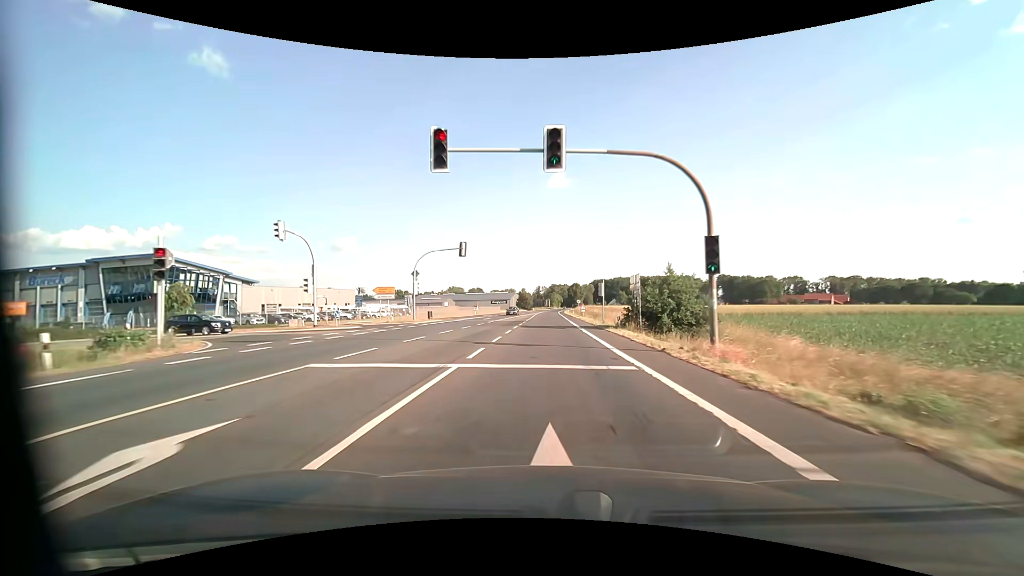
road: primary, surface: asphalt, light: Day
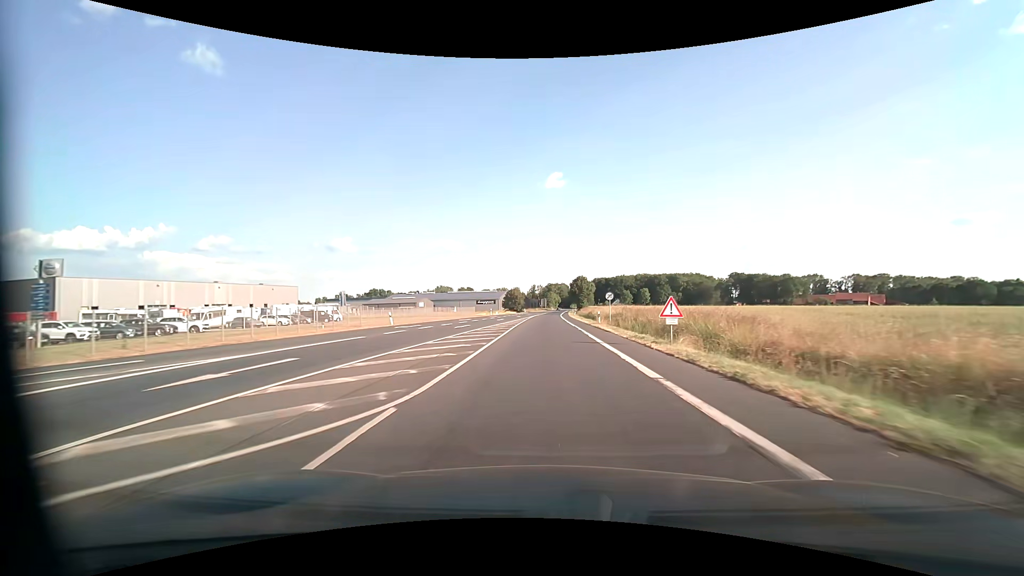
(+0.1, +45.2) m; 0°
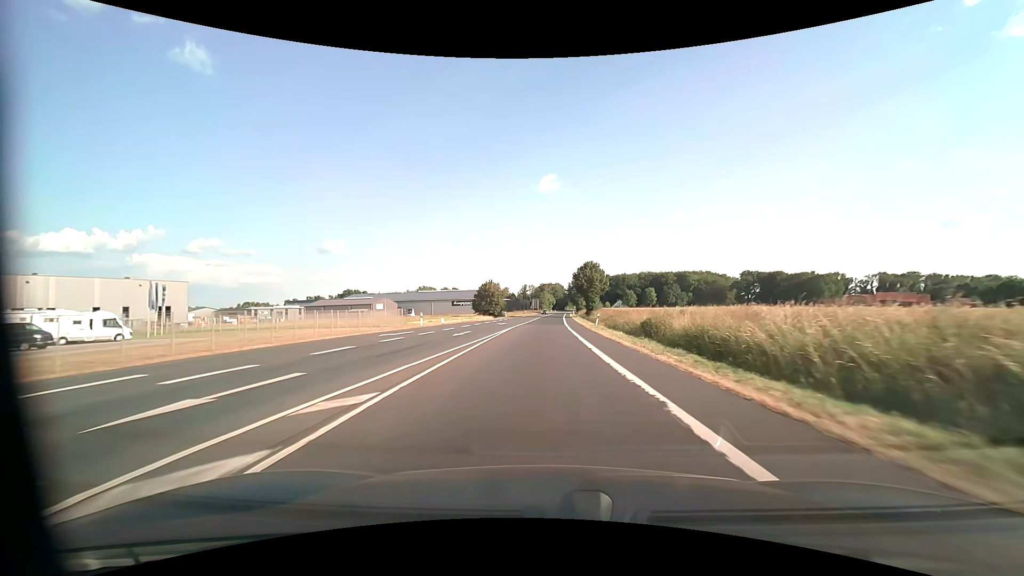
(+0.3, +47.2) m; +1°
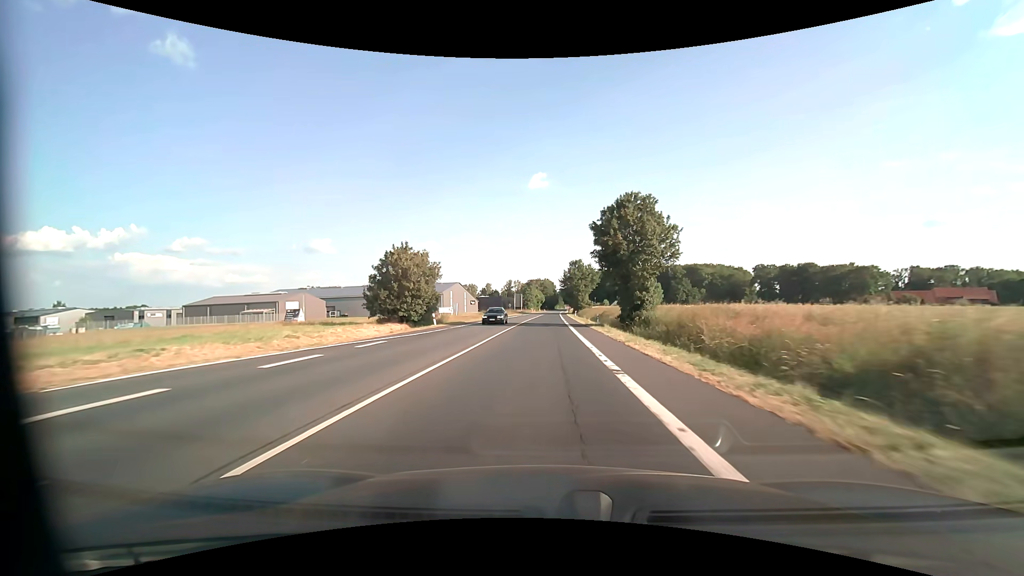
(+0.7, +53.0) m; +1°
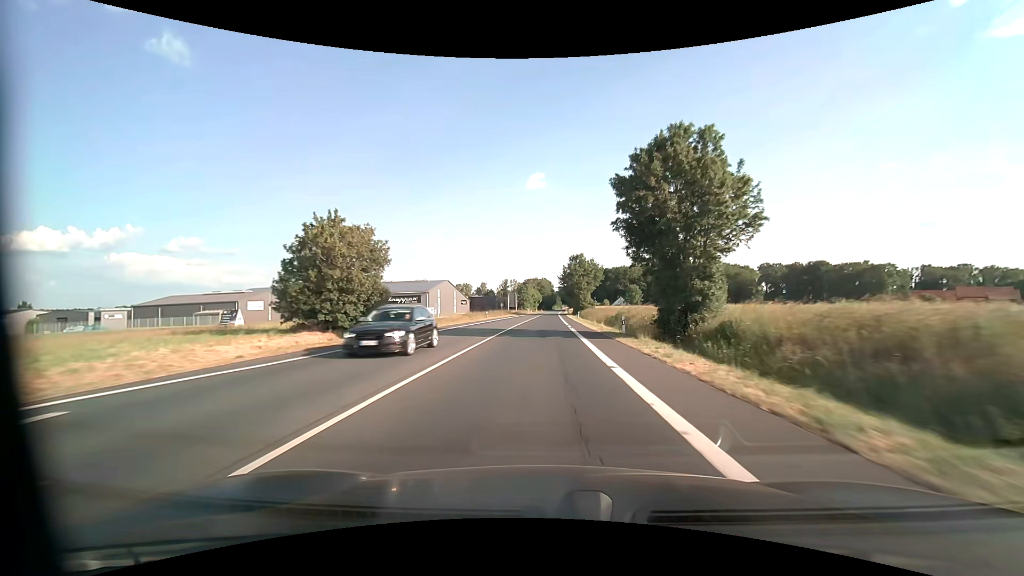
(0.0, +14.2) m; 0°
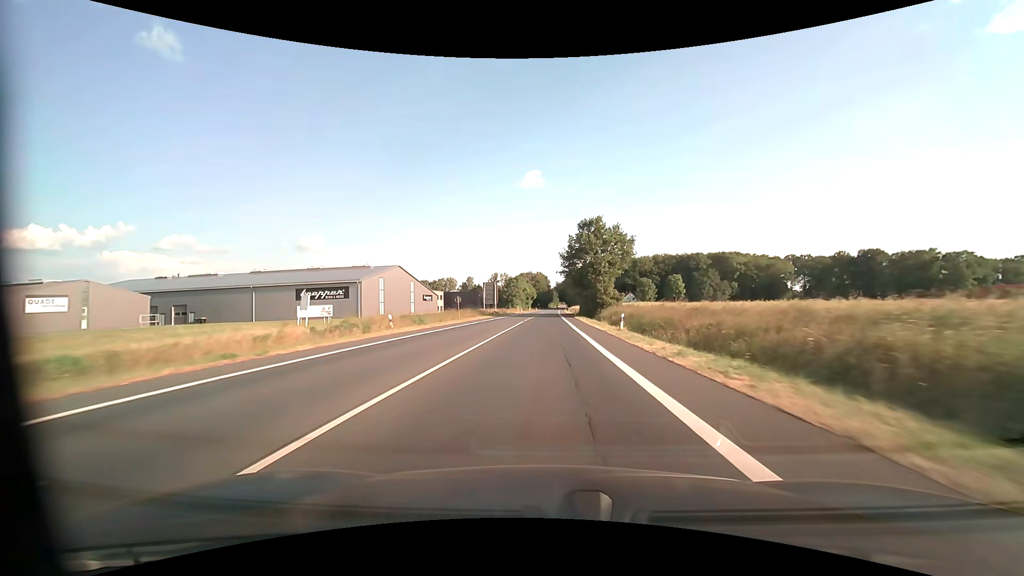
(+0.2, +44.1) m; 0°
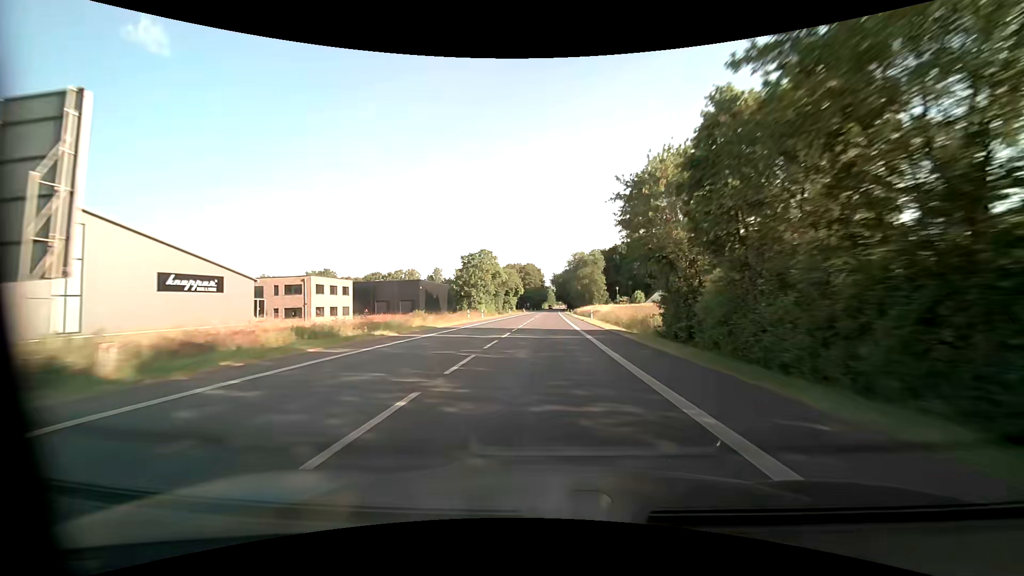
(+0.5, +76.2) m; +1°
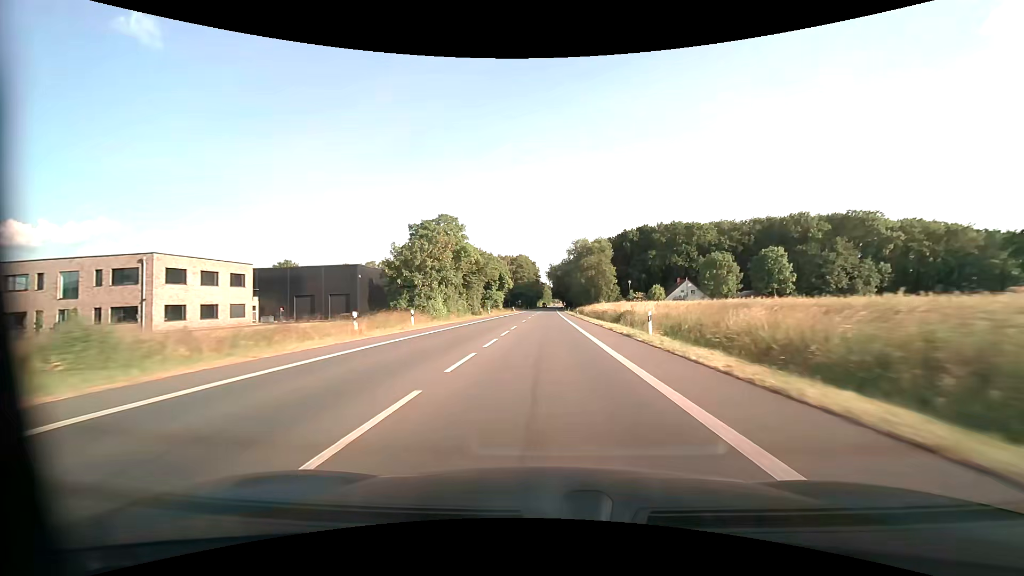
(+0.3, +31.0) m; +1°
(0, +10) (0, +20) (0, +30) (0, +40) (0, +50) (0, +60) (0, +70) (0, +80) (0, +90) (0, +100) m
